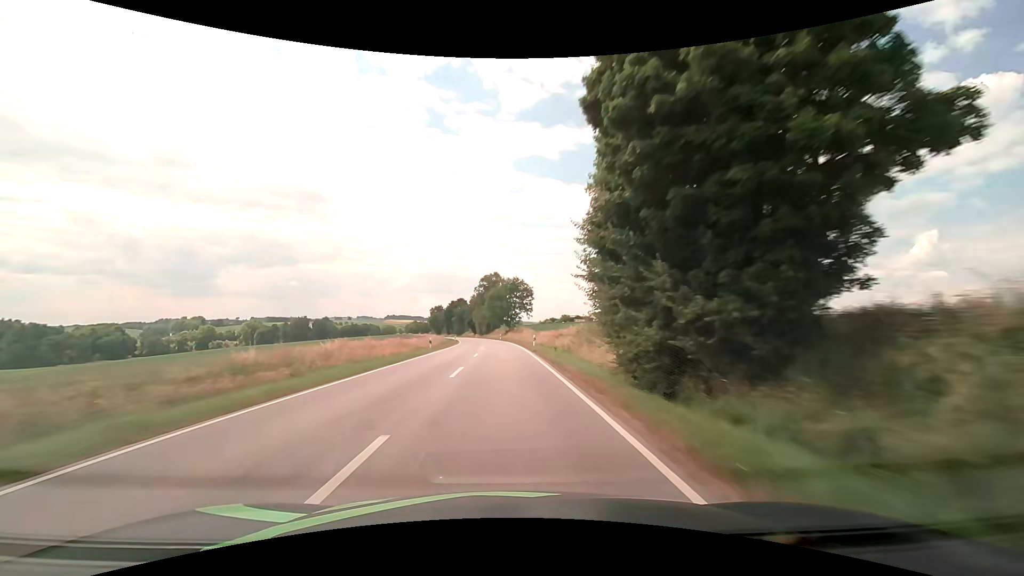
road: secondary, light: Day
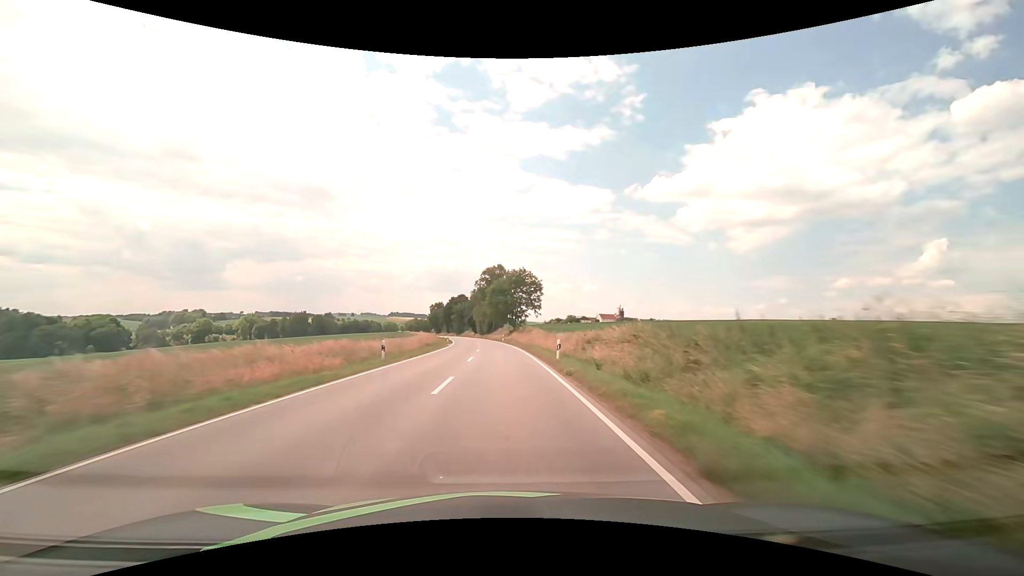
(0.0, +15.6) m; -1°
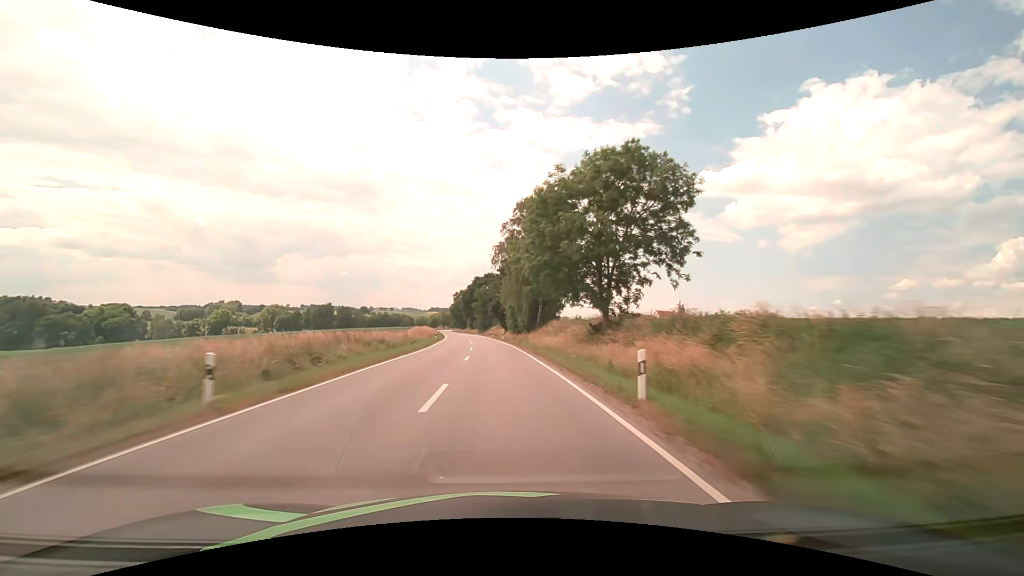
(-1.5, +62.8) m; -4°
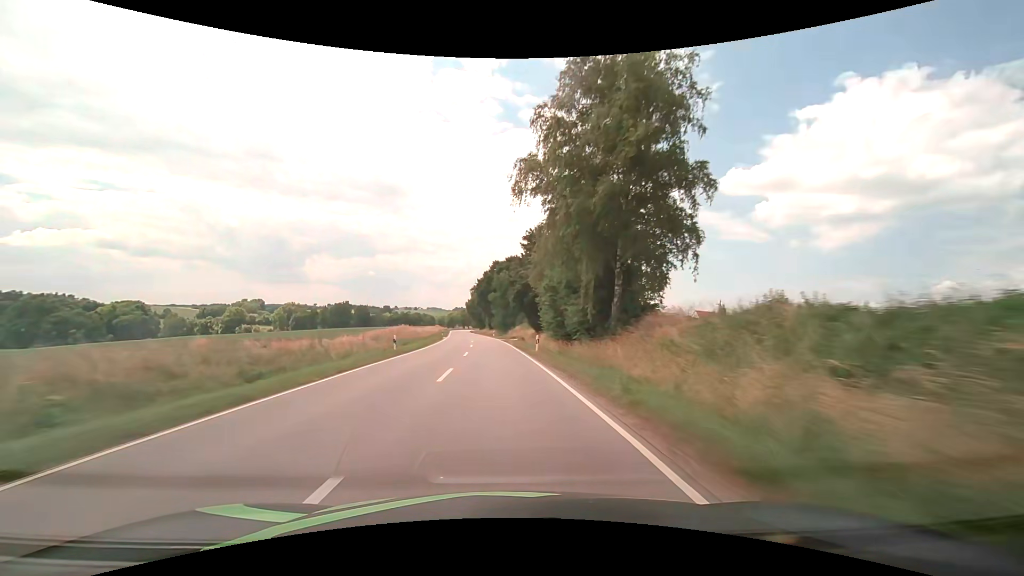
(-0.8, +31.5) m; -3°
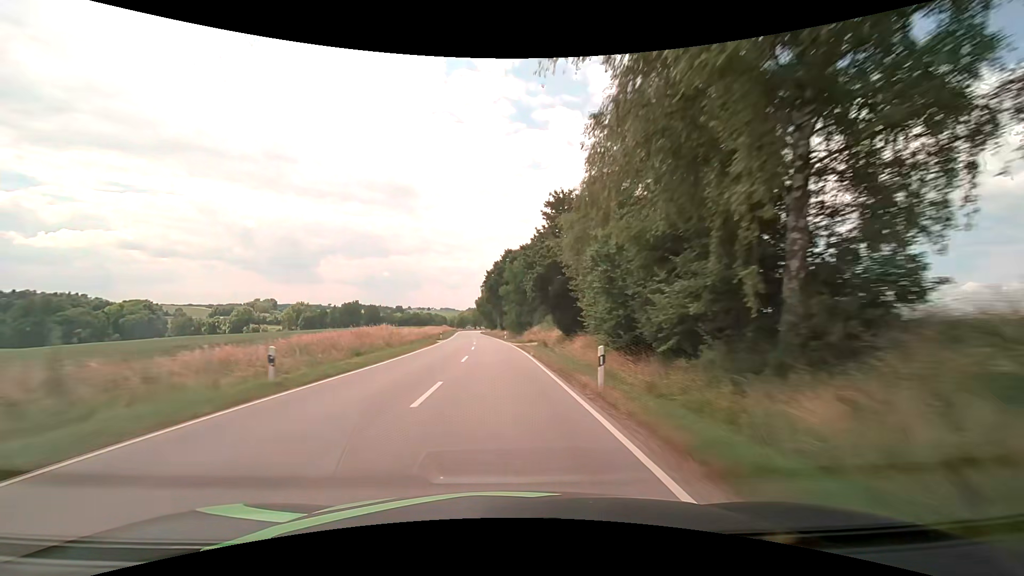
(-0.1, +15.8) m; -1°
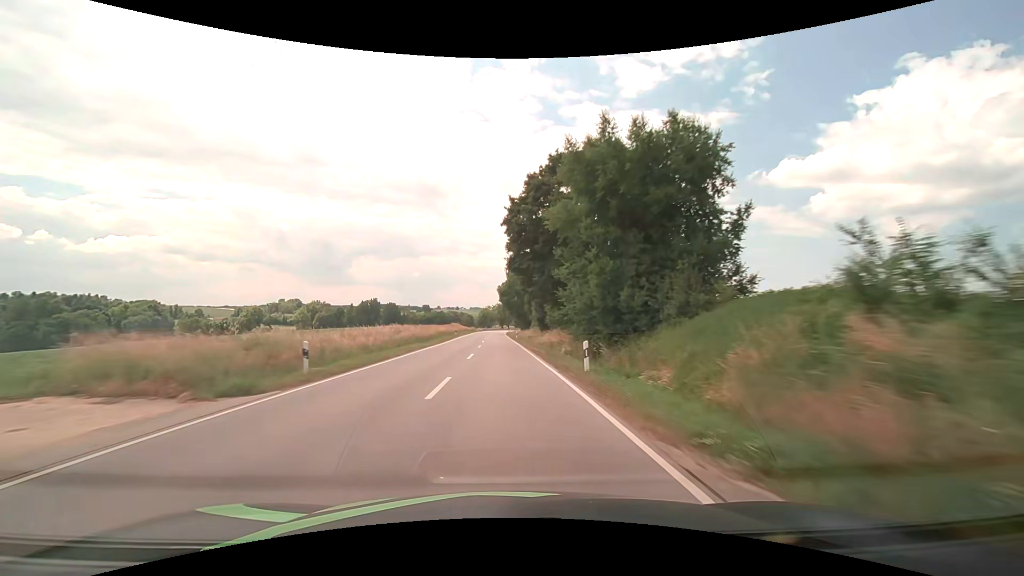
(-1.7, +47.4) m; -3°
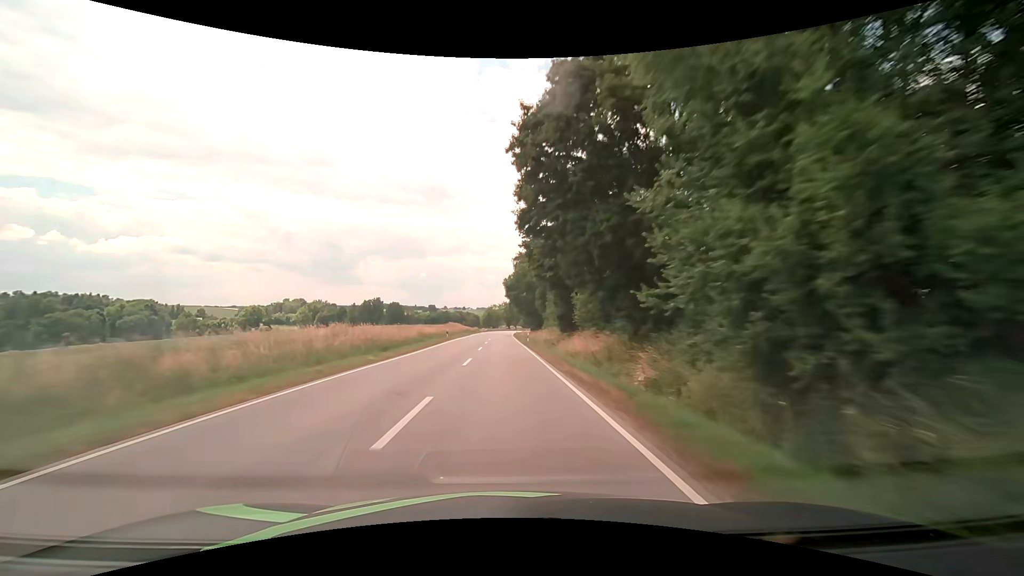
(-0.2, +15.8) m; -1°
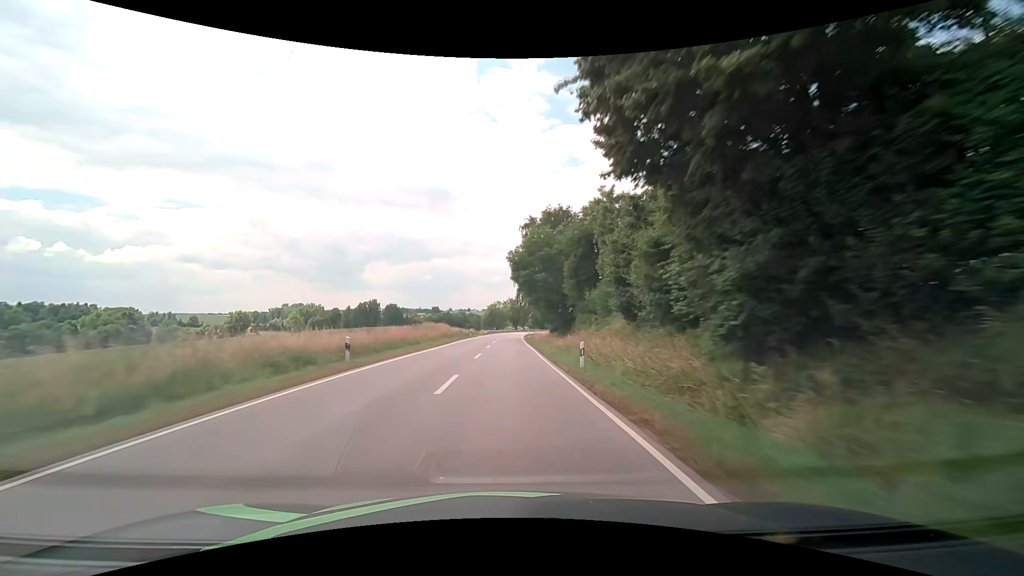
(-0.3, +31.6) m; -1°
(0, +10) (0, +20) (0, +30) (0, +40) (0, +50) (0, +60) (0, +70) (0, +80) (+1, +90) (+1, +100) m
